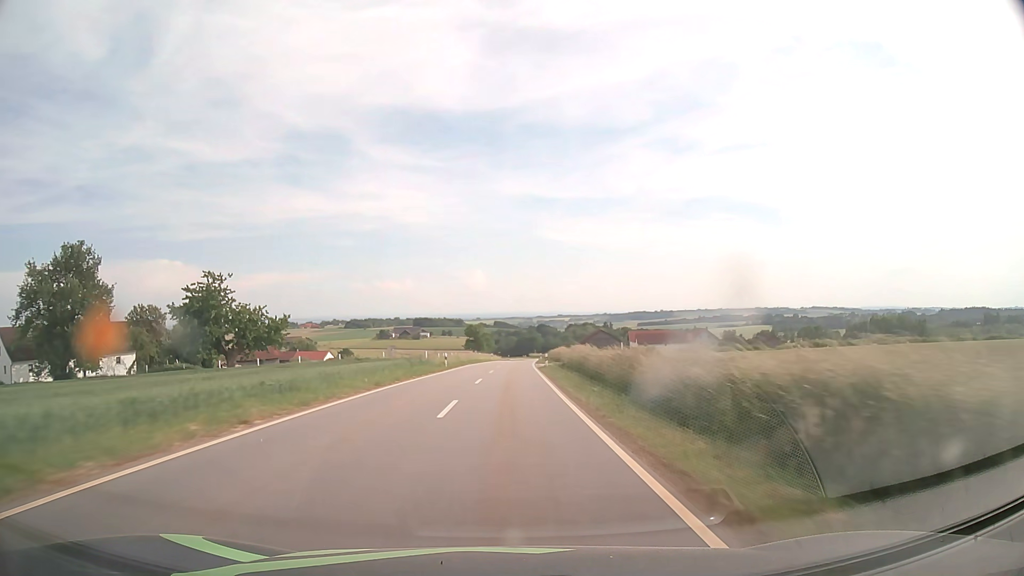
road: tertiary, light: Day
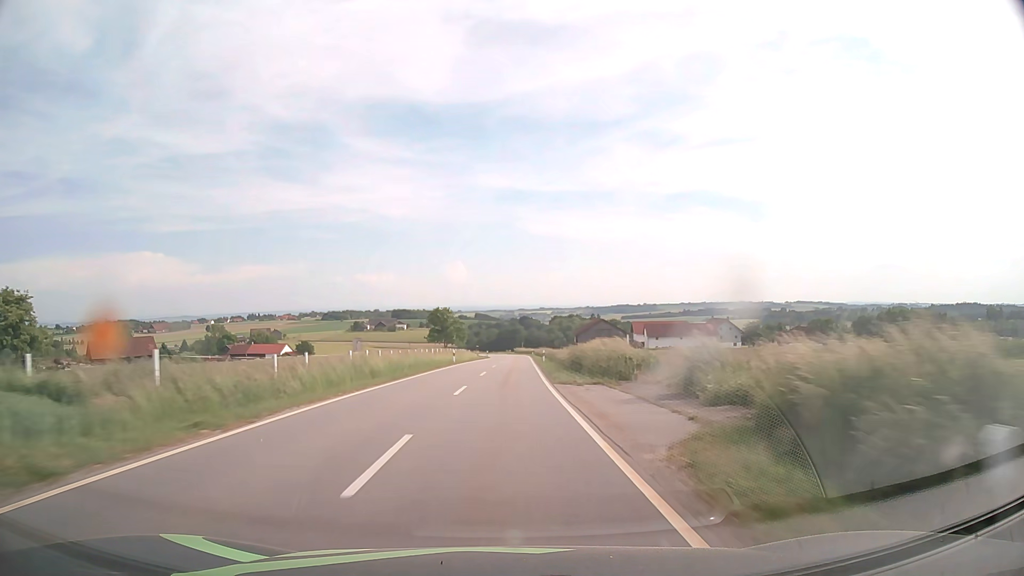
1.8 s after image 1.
(+0.6, +42.9) m; +2°
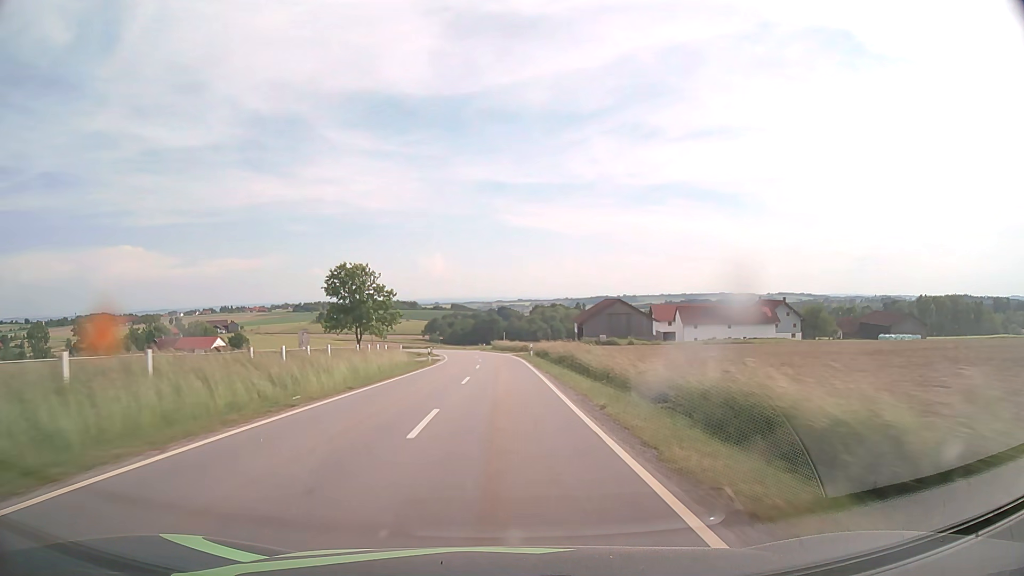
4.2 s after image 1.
(+0.8, +57.0) m; +2°
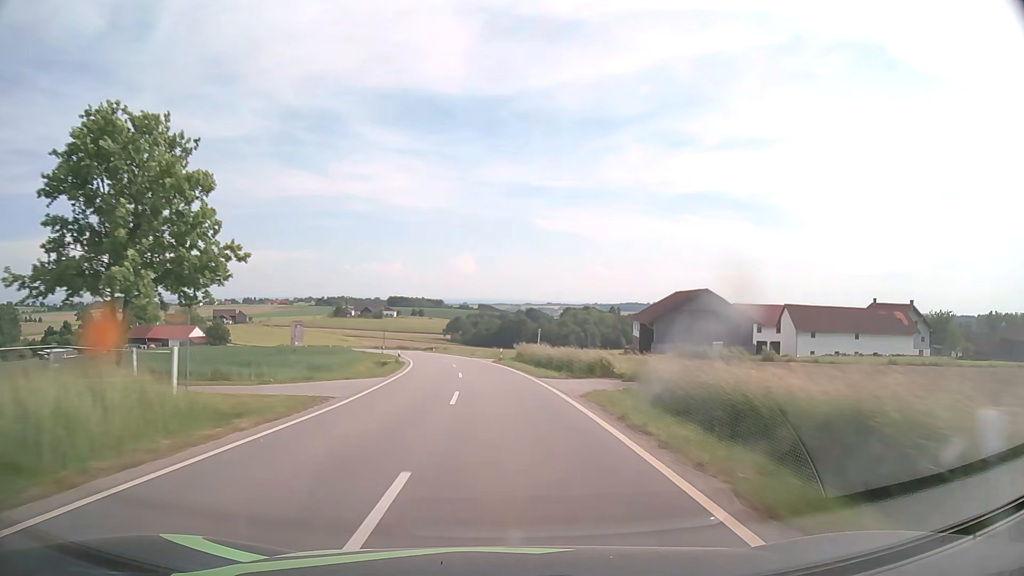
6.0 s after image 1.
(-0.5, +42.6) m; -2°
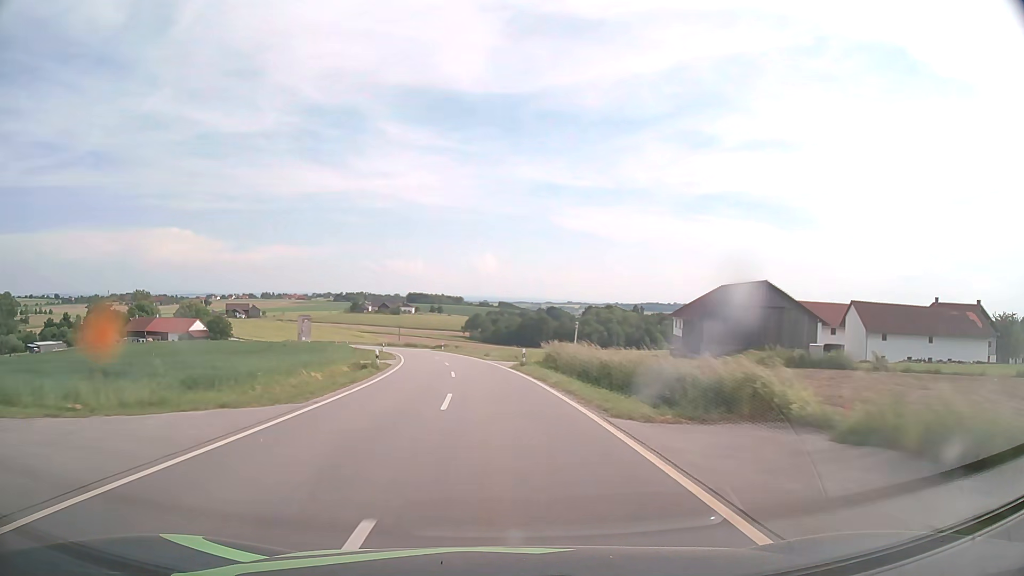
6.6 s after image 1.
(-0.2, +14.2) m; -2°
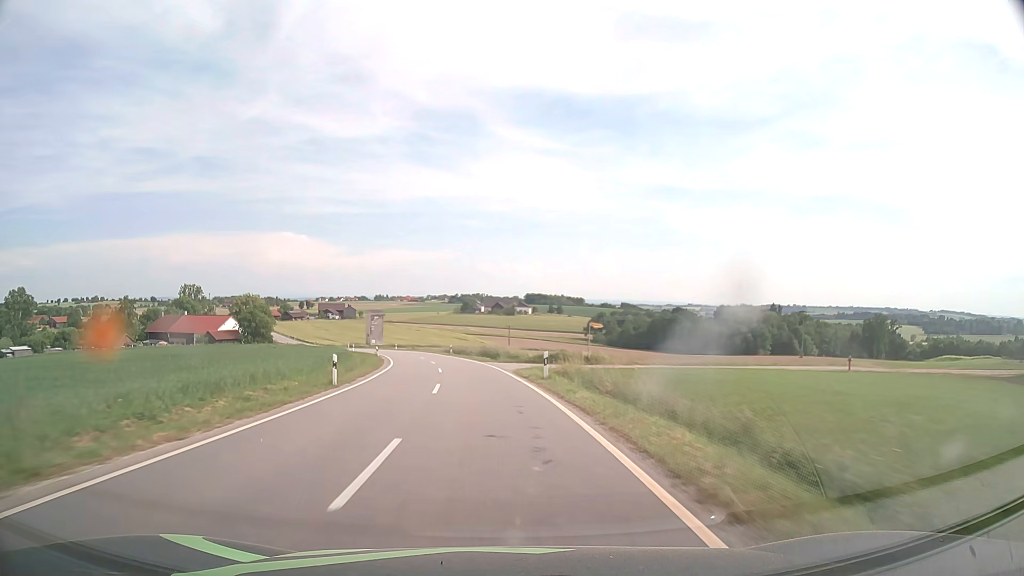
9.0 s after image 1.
(-4.4, +56.5) m; -10°
(0, +10) (-1, +20) (-2, +30) (-3, +40) (-4, +50) (-6, +60) (-9, +69) (-11, +79) (-14, +89) (-17, +98) m
